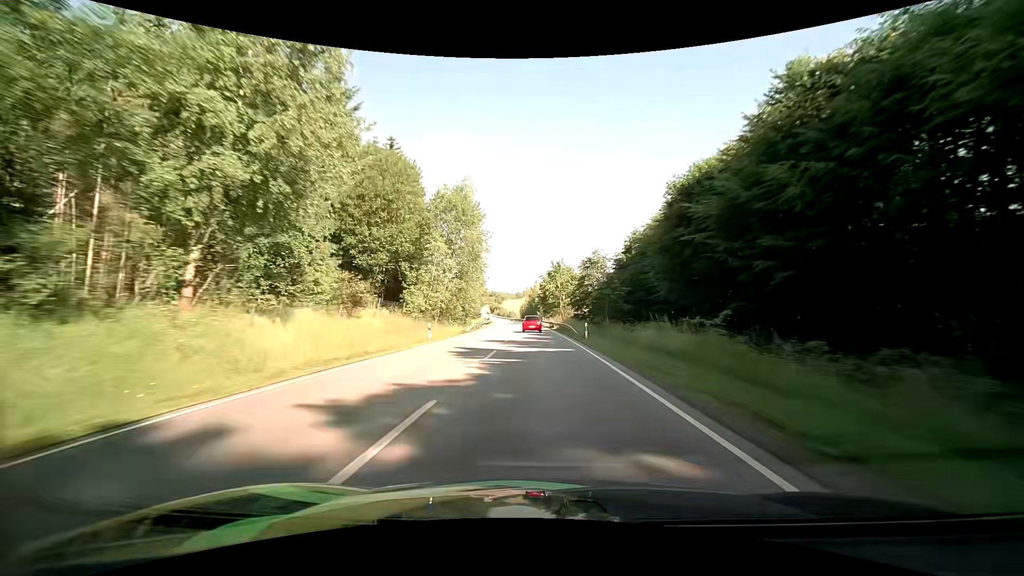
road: primary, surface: asphalt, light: Day
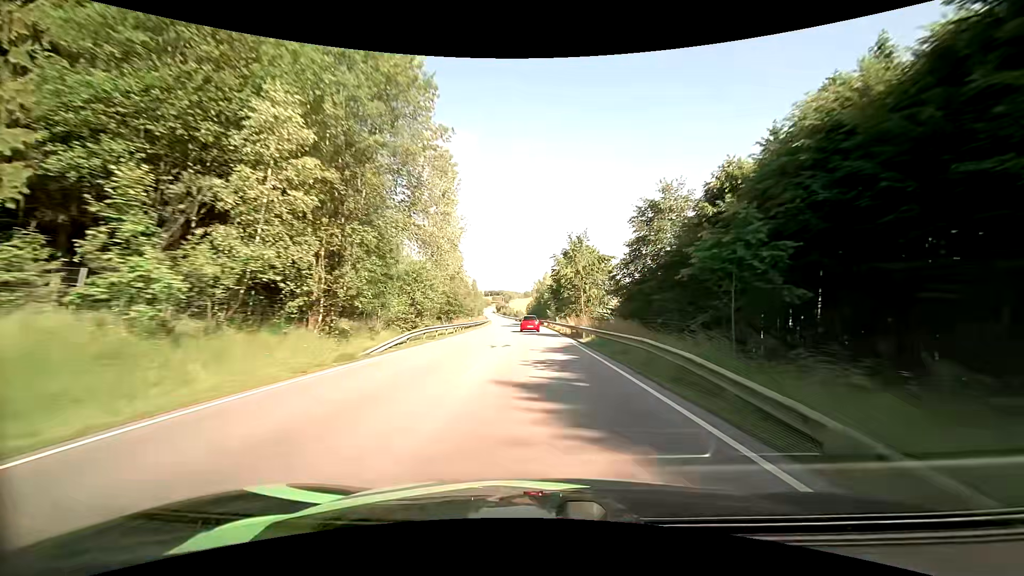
(-0.2, +29.4) m; -1°
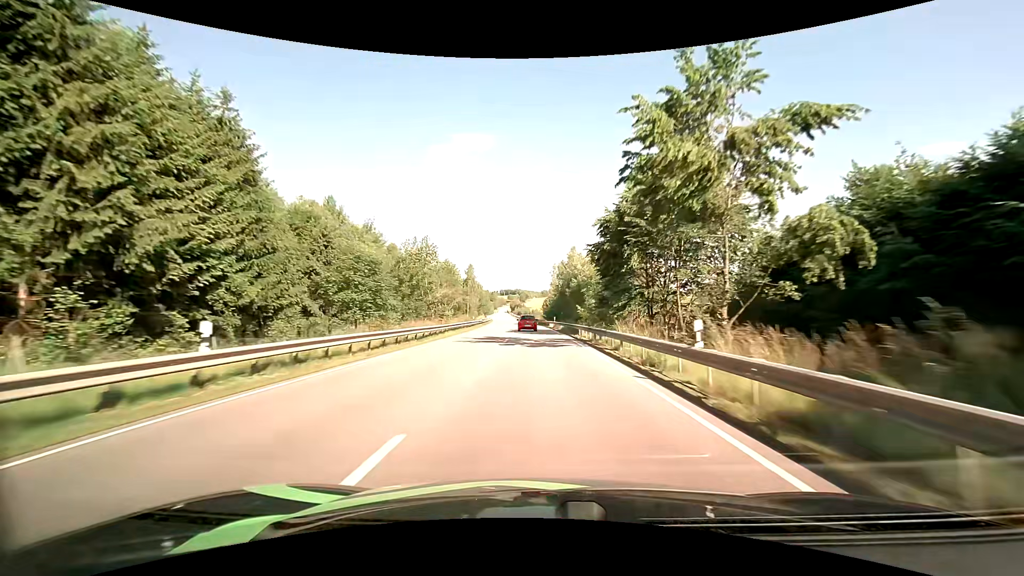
(-0.8, +44.1) m; -2°
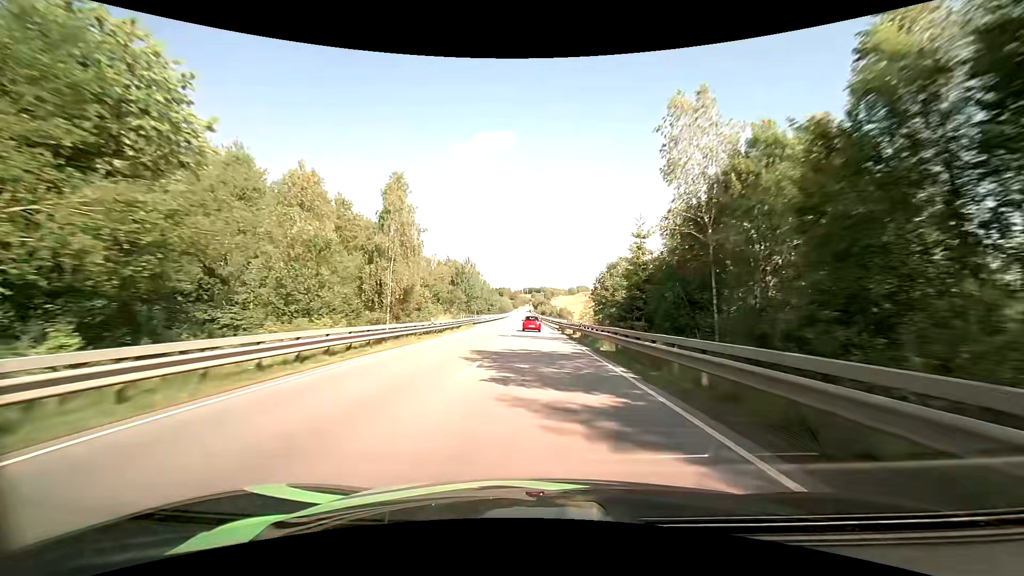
(-1.6, +74.2) m; -2°
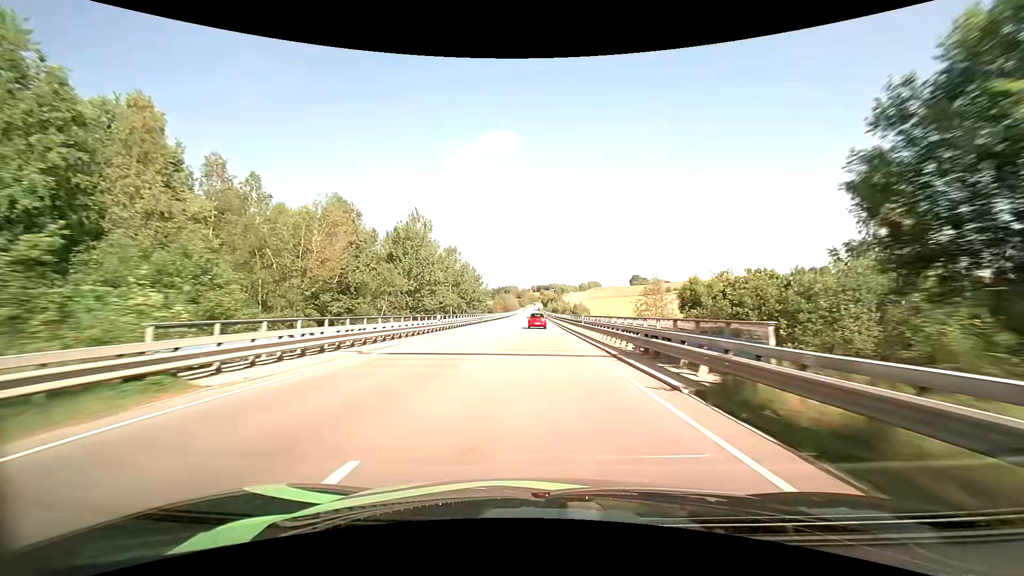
(-0.6, +45.3) m; -1°
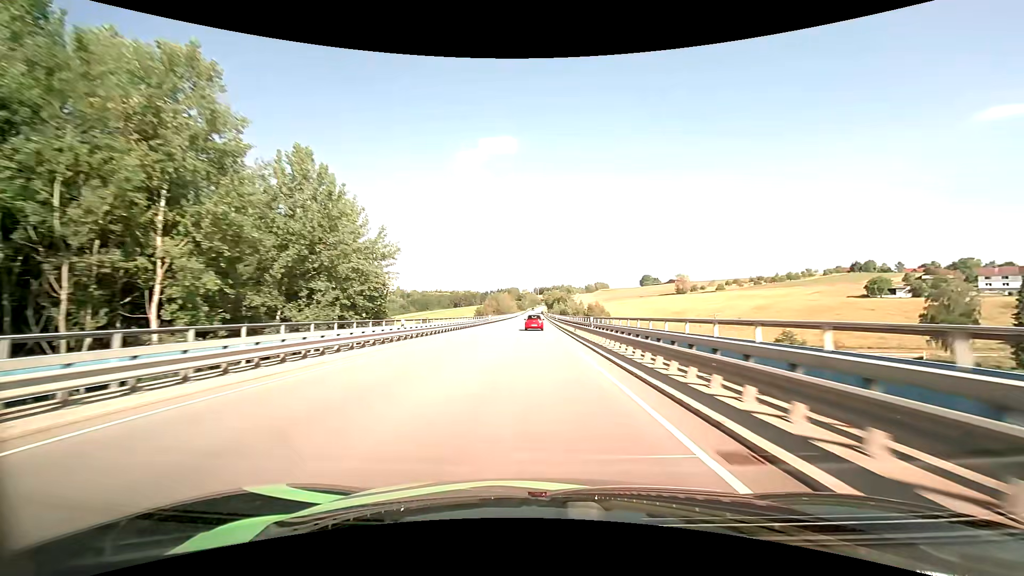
(-0.3, +60.8) m; 0°
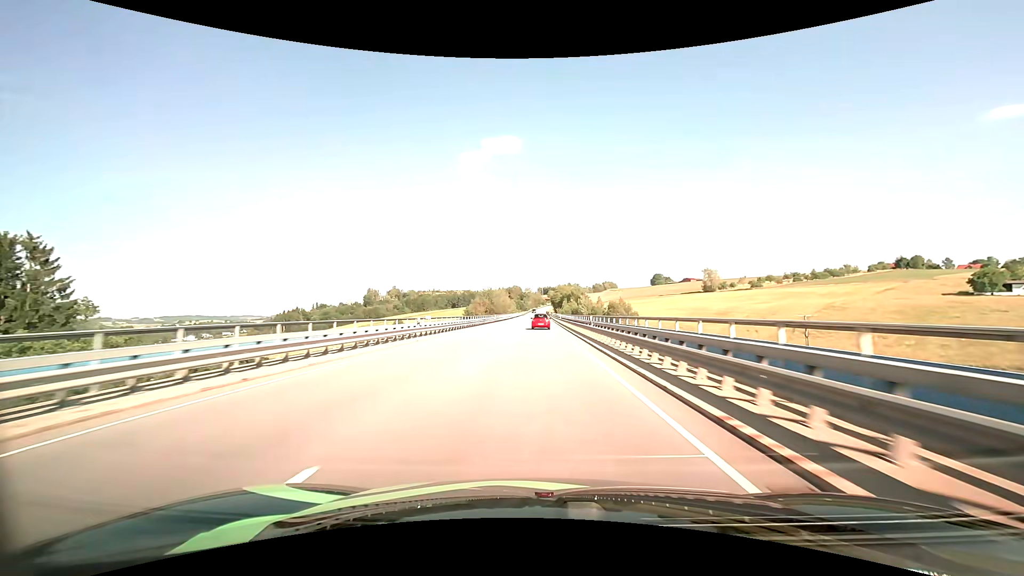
(-0.2, +45.7) m; 0°
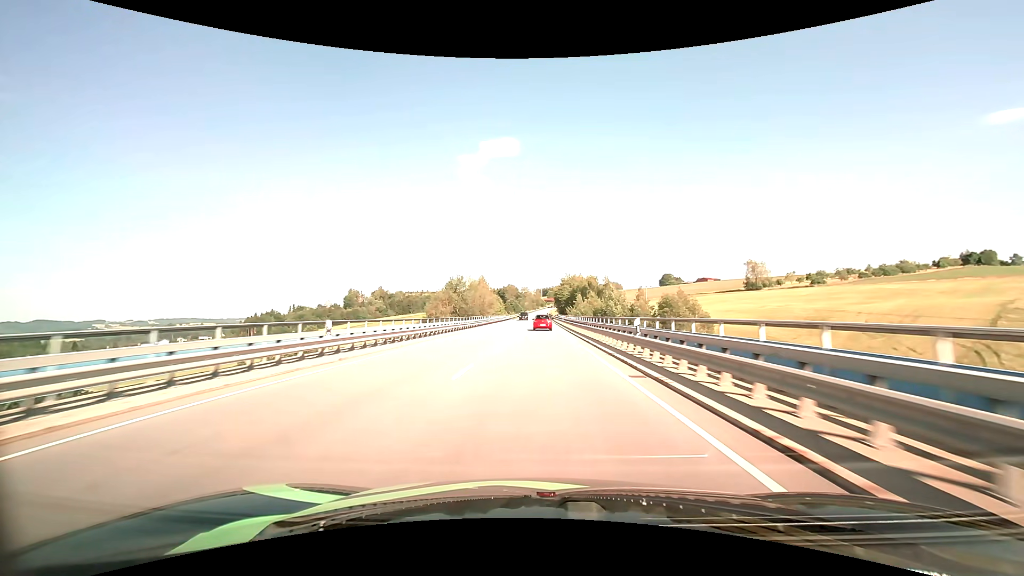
(0.0, +60.9) m; 0°
(0, +10) (0, +20) (0, +30) (0, +40) (0, +50) (0, +60) (0, +70) (0, +80) (0, +90) (0, +100) m
